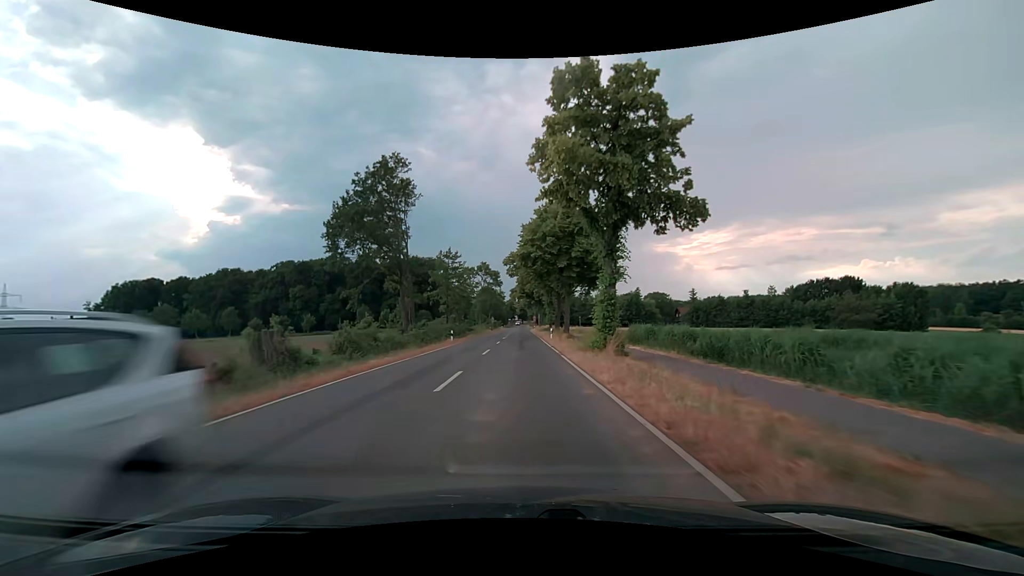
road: secondary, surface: asphalt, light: Day
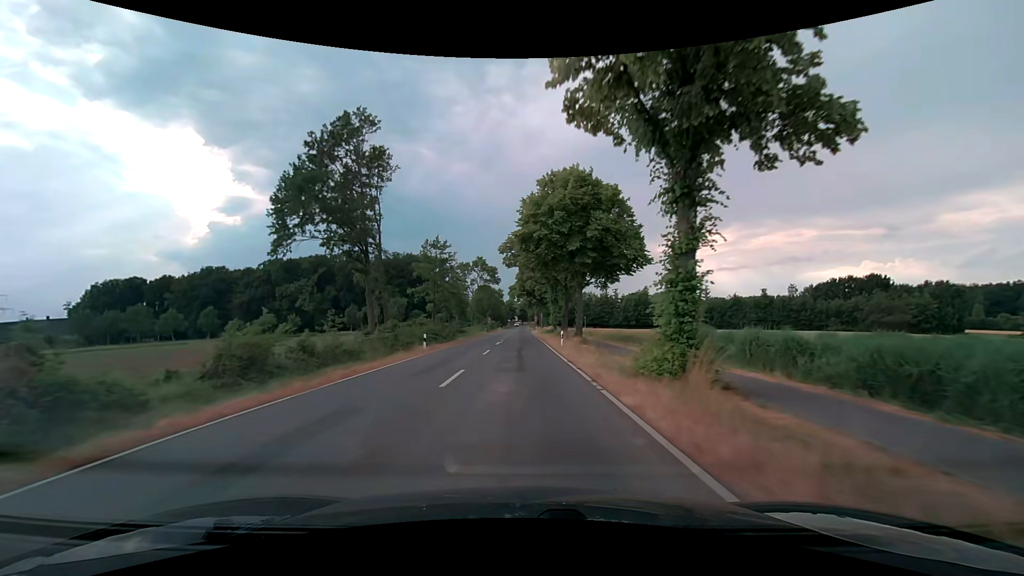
(0.0, +11.2) m; 0°
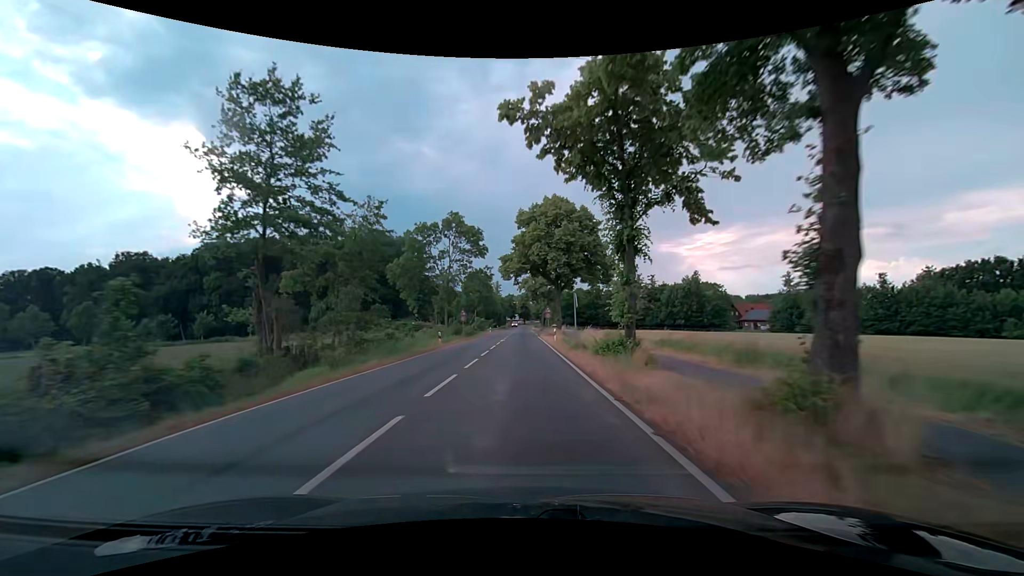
(-0.1, +44.5) m; 0°
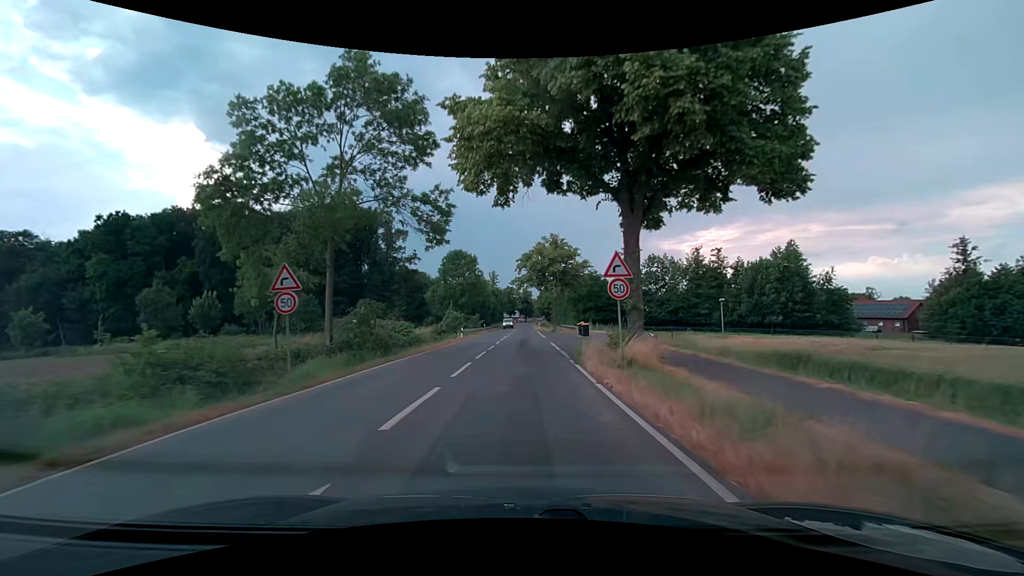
(+0.1, +39.6) m; 0°
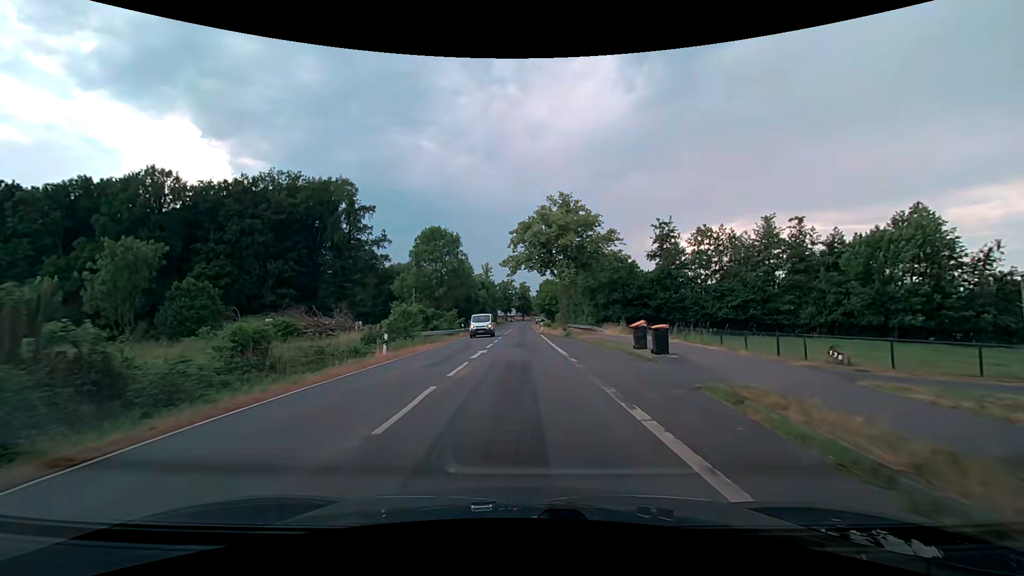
(+0.1, +23.8) m; +1°
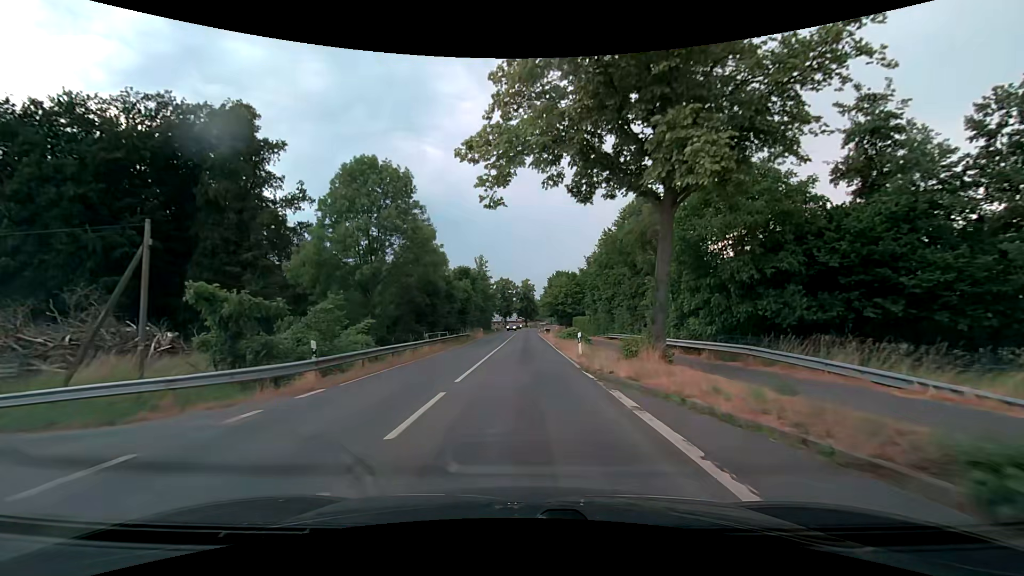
(-0.5, +37.1) m; -1°
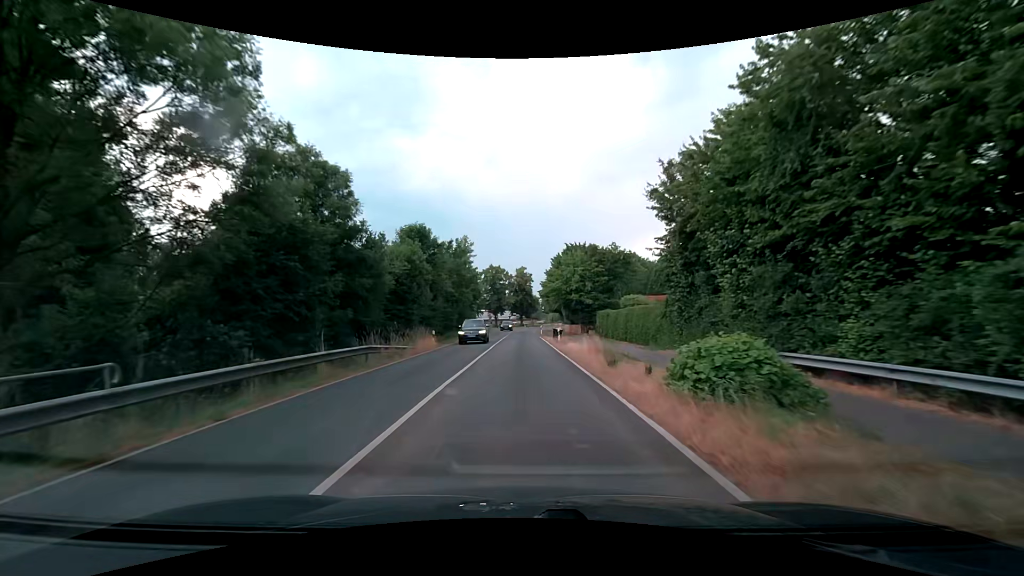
(+0.1, +31.2) m; +1°
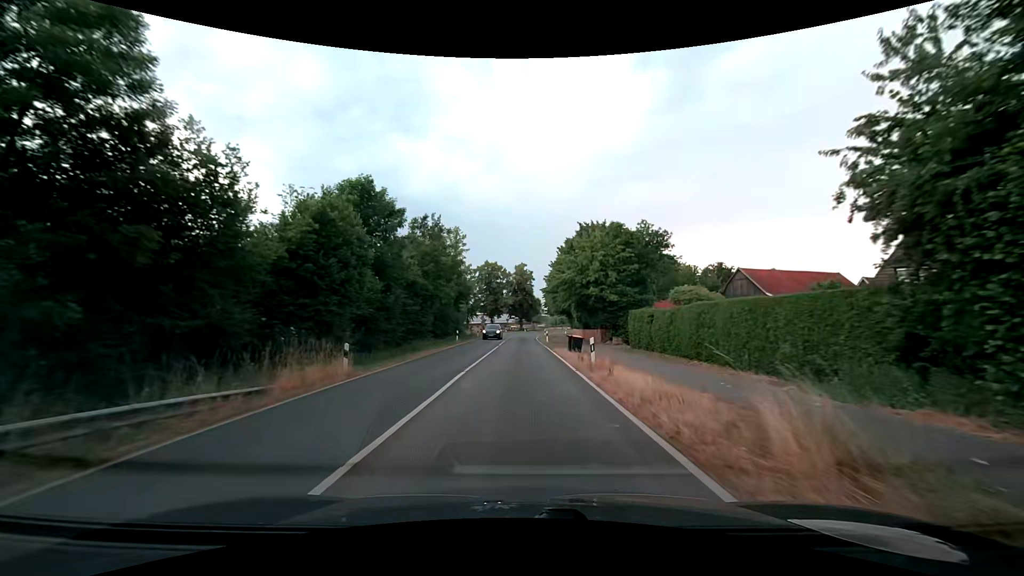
(0.0, +15.6) m; 0°
(0, +10) (0, +20) (0, +30) (0, +40) (0, +50) (0, +60) (0, +70) (+1, +80) (+3, +90) (+5, +100) m
